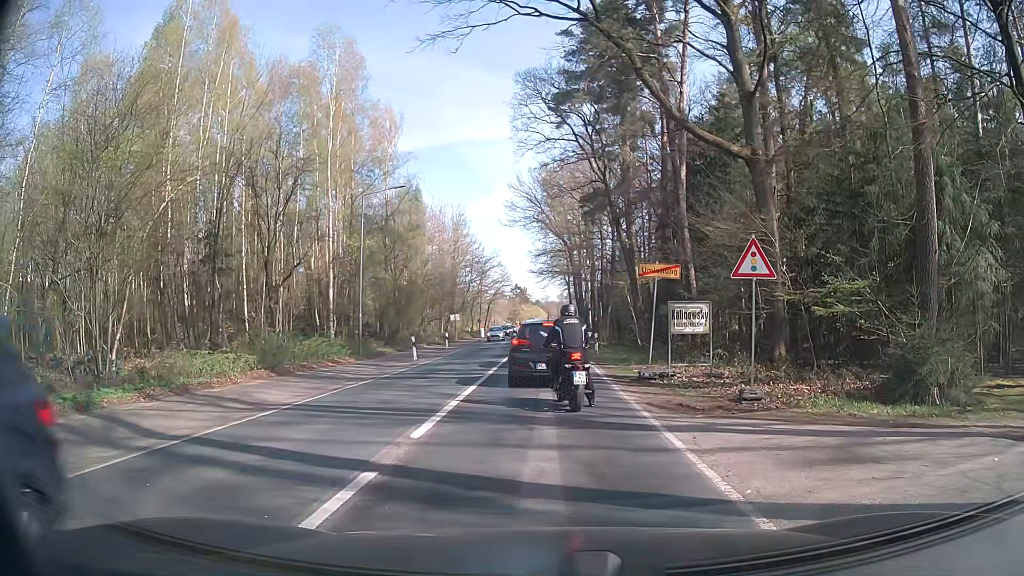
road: secondary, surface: asphalt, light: Day
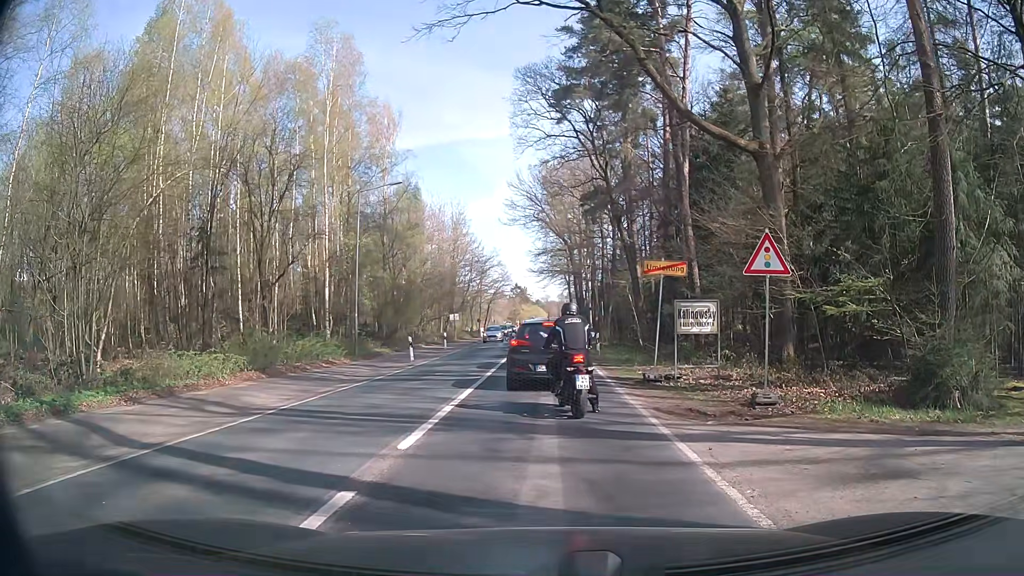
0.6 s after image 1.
(0.0, +0.7) m; 0°
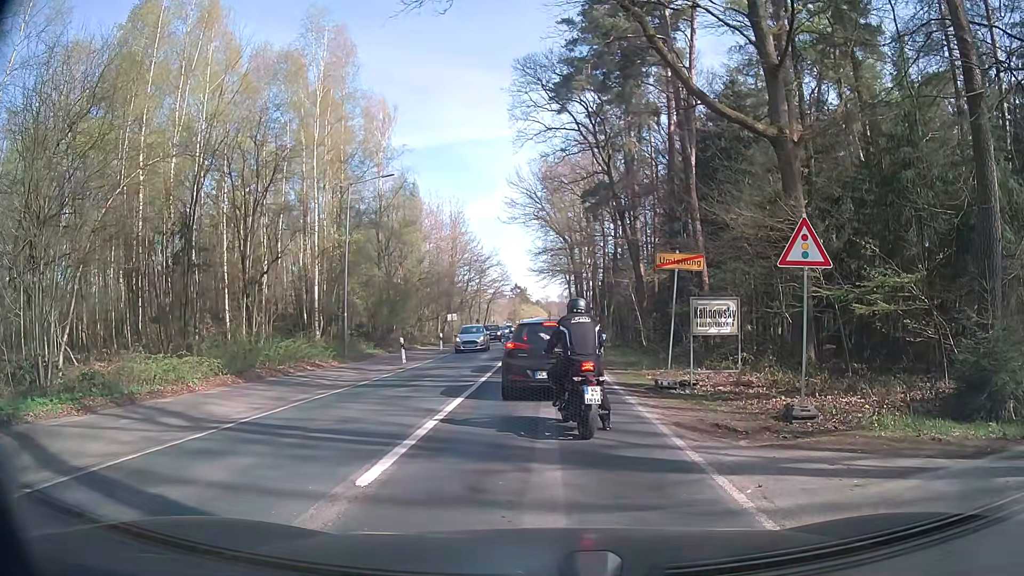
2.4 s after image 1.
(0.0, +1.7) m; 0°
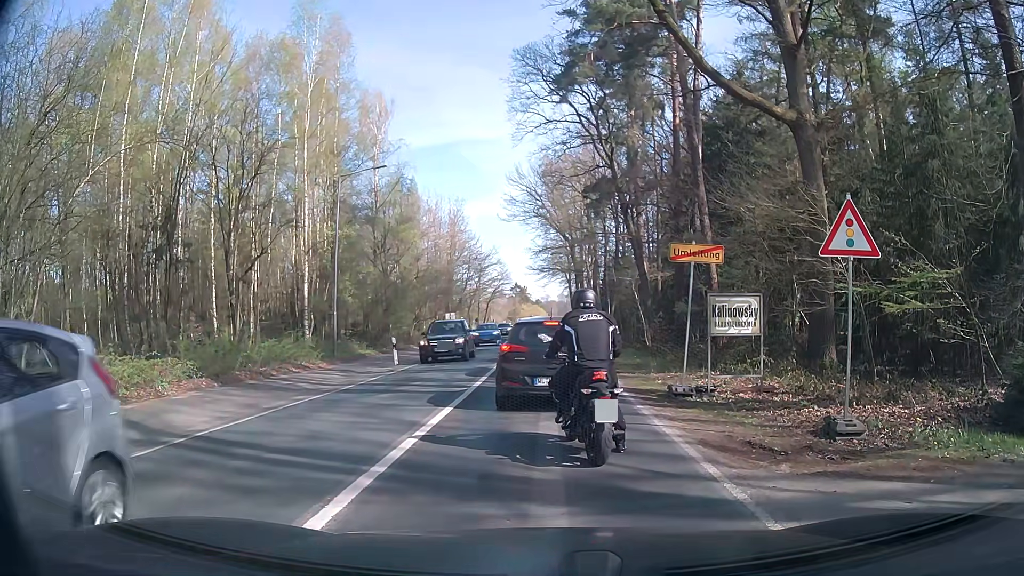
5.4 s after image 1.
(0.0, +1.5) m; 0°
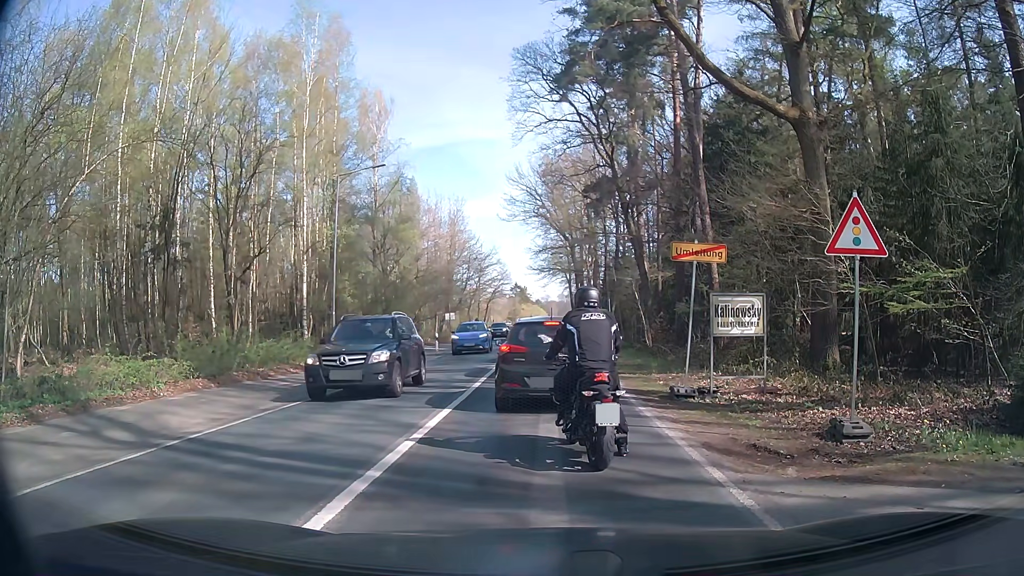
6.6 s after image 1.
(0.0, +0.2) m; 0°
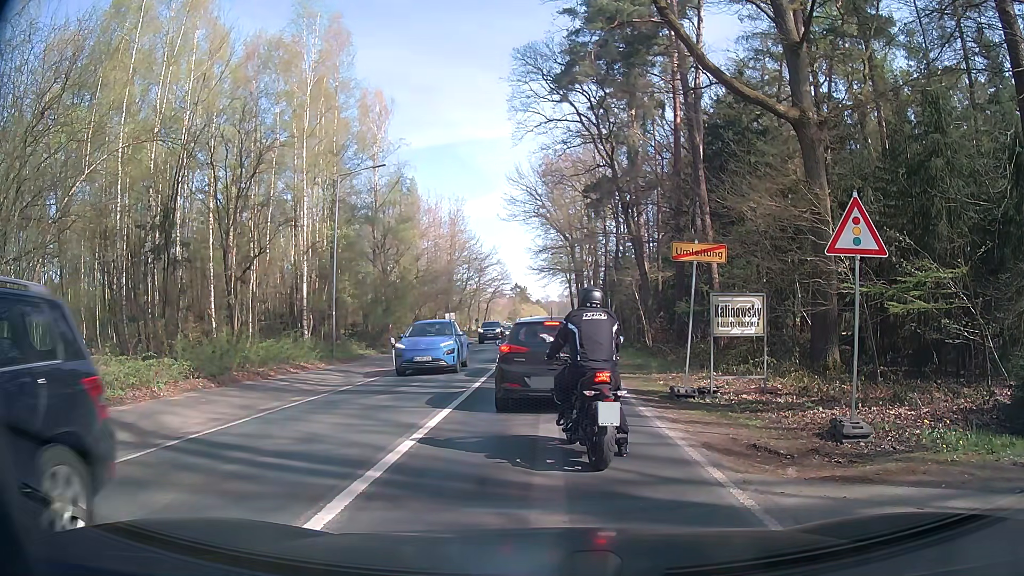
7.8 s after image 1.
(0.0, 0.0) m; 0°
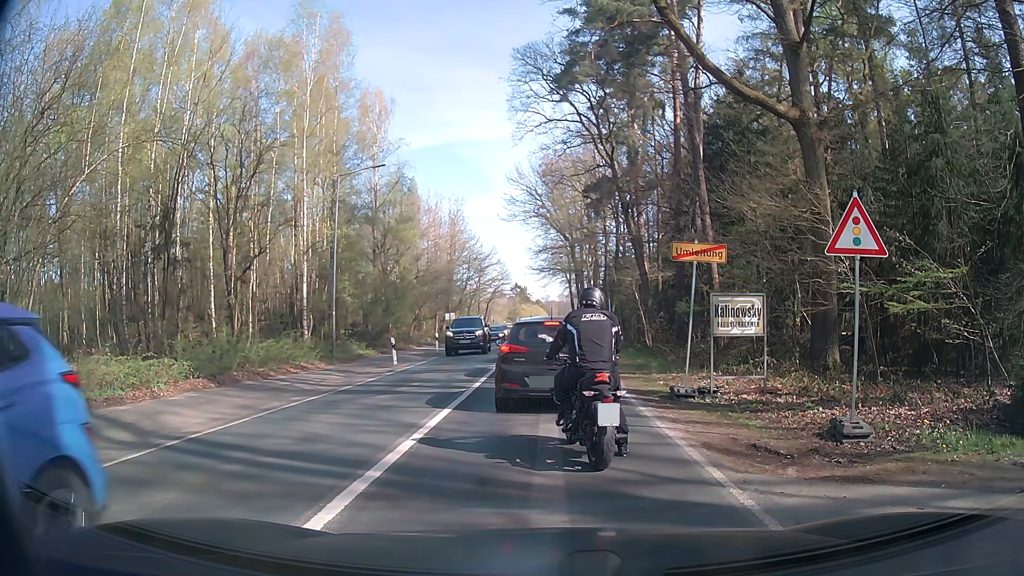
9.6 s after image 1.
(0.0, 0.0) m; 0°
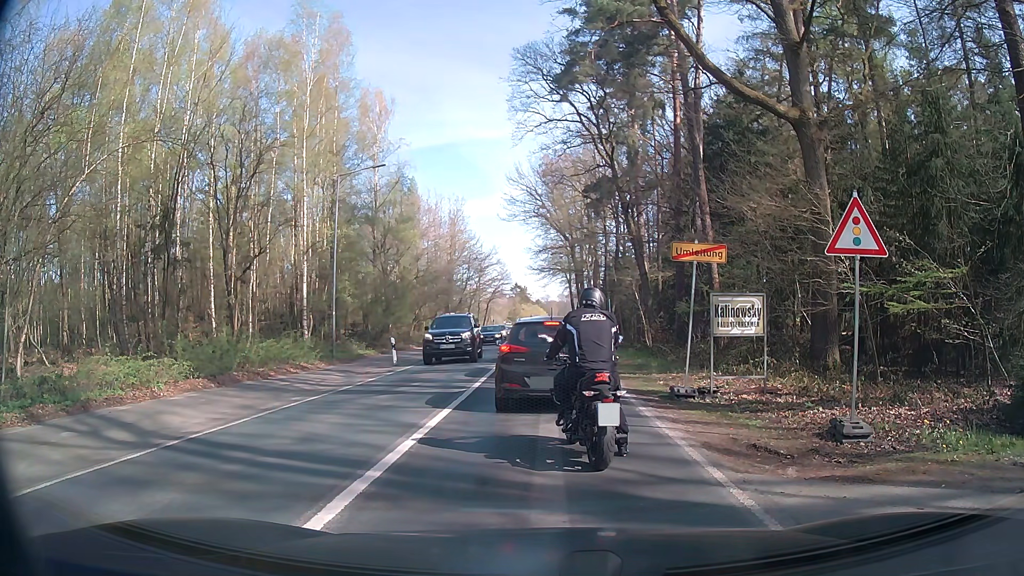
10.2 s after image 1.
(0.0, 0.0) m; 0°
